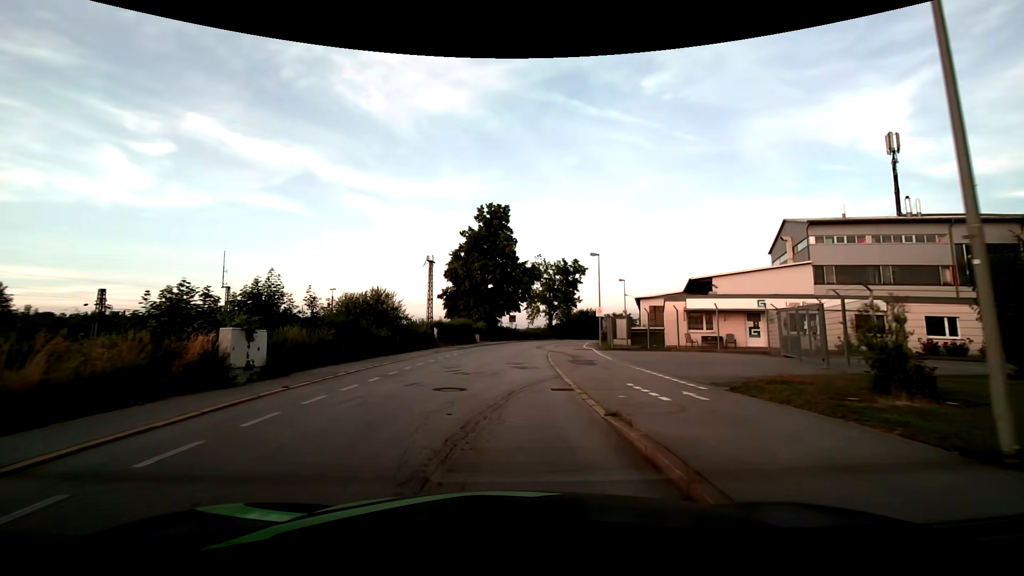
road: residential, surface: asphalt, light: Day
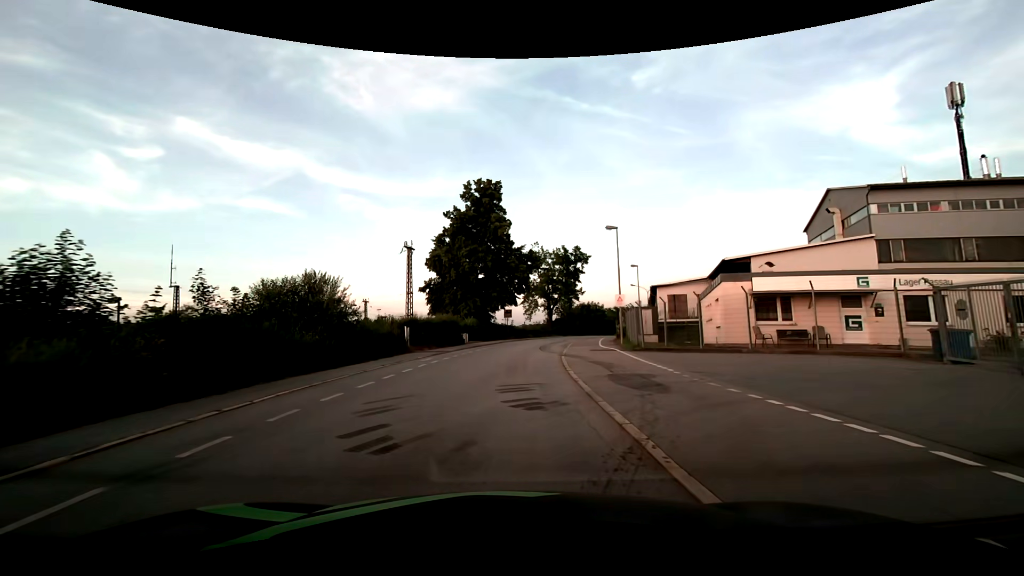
(0.0, +9.7) m; 0°
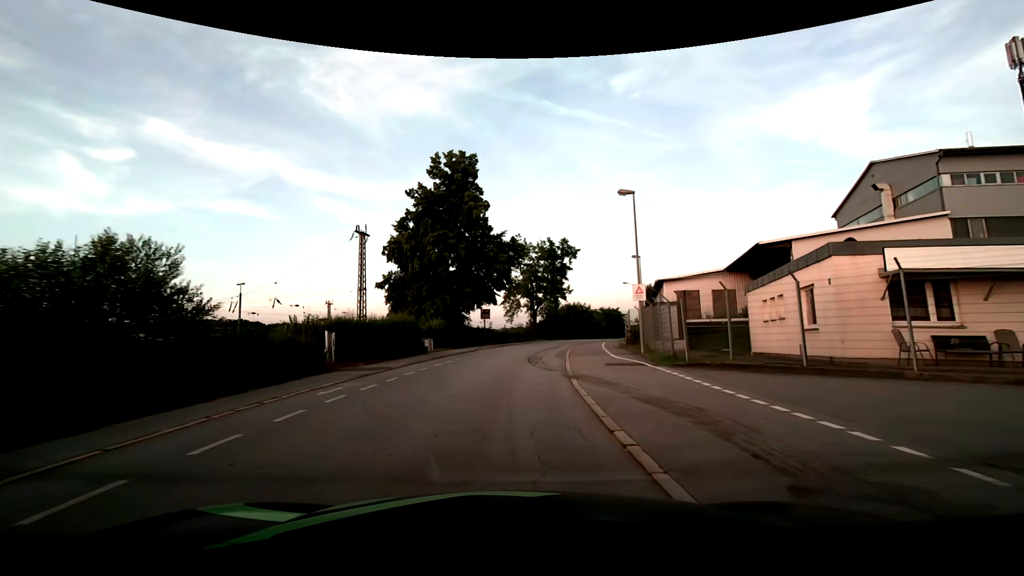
(+0.2, +9.7) m; +2°
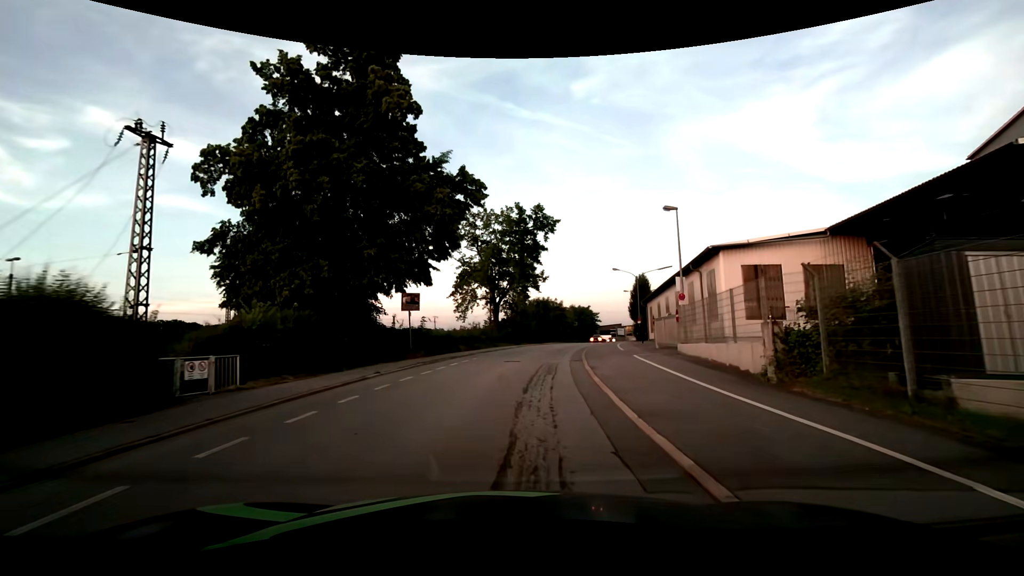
(+0.6, +20.6) m; +4°
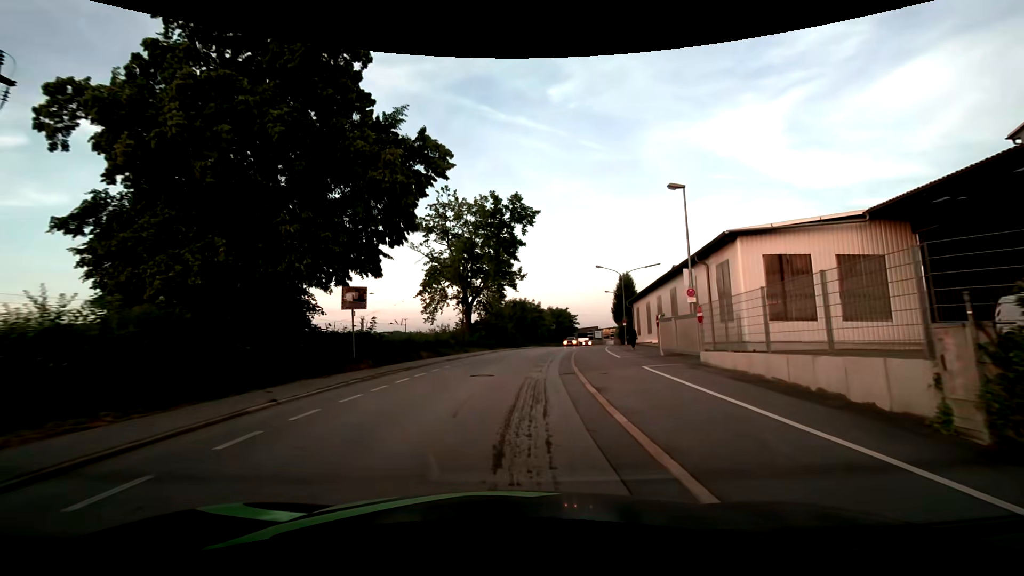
(+0.1, +5.4) m; +3°
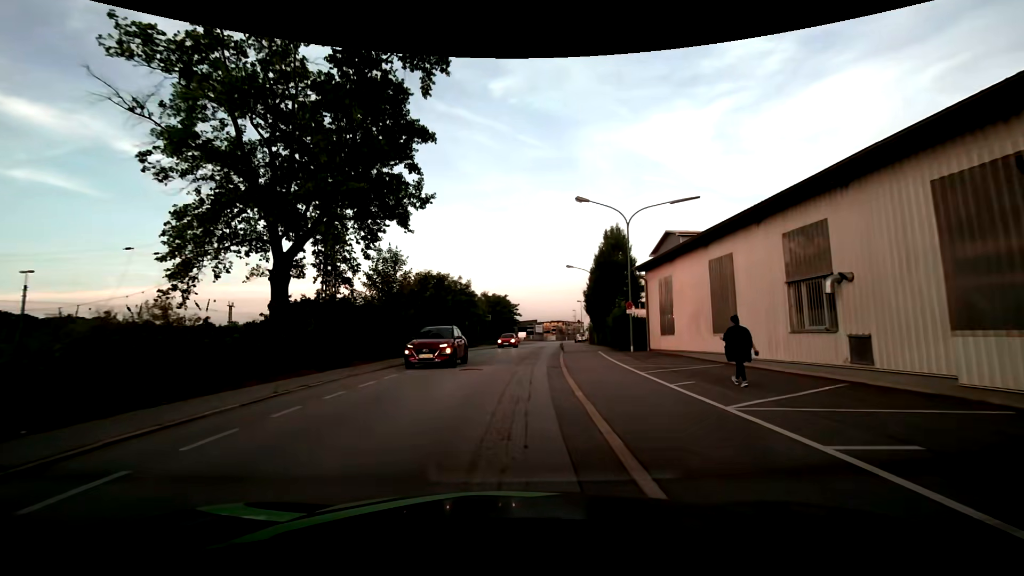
(+2.4, +28.2) m; +7°
(0, +10) (+1, +20) (+1, +30) (+2, +40) (+4, +50) (+5, +60) (+6, +70) (+7, +80) (+8, +90) (+10, +99) m
